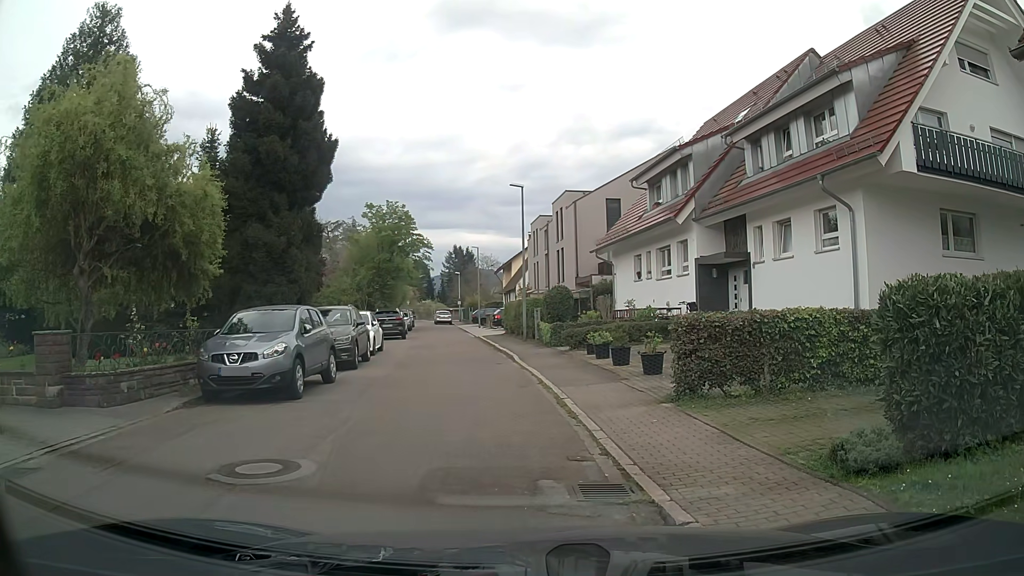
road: residential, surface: asphalt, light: Day
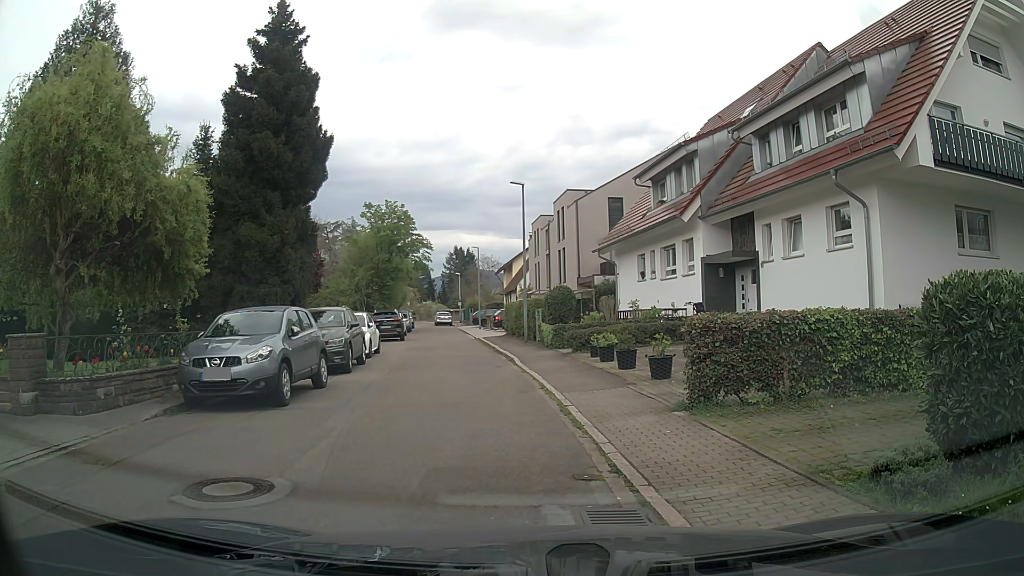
(0.0, +0.7) m; 0°
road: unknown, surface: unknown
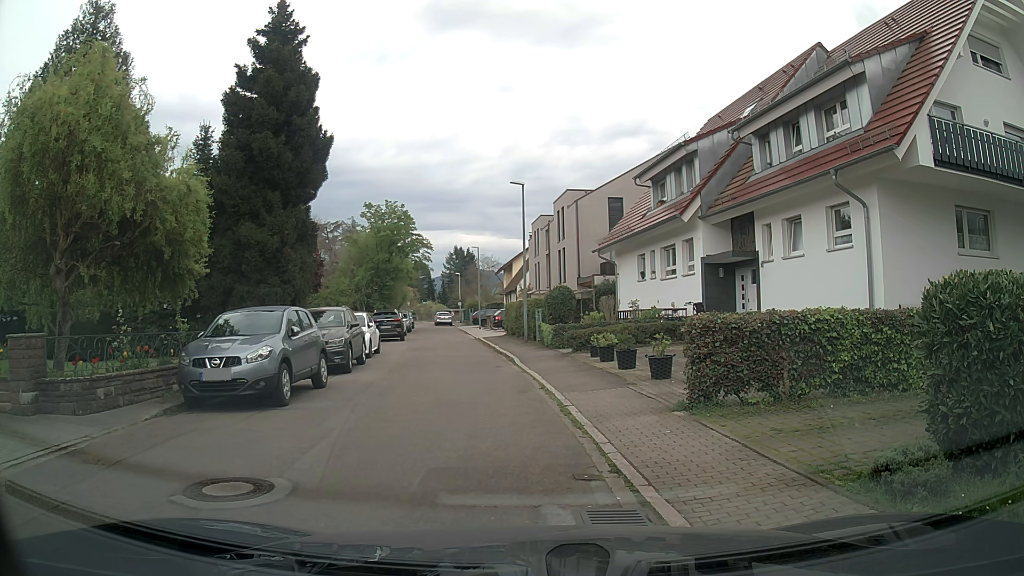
(0.0, 0.0) m; 0°
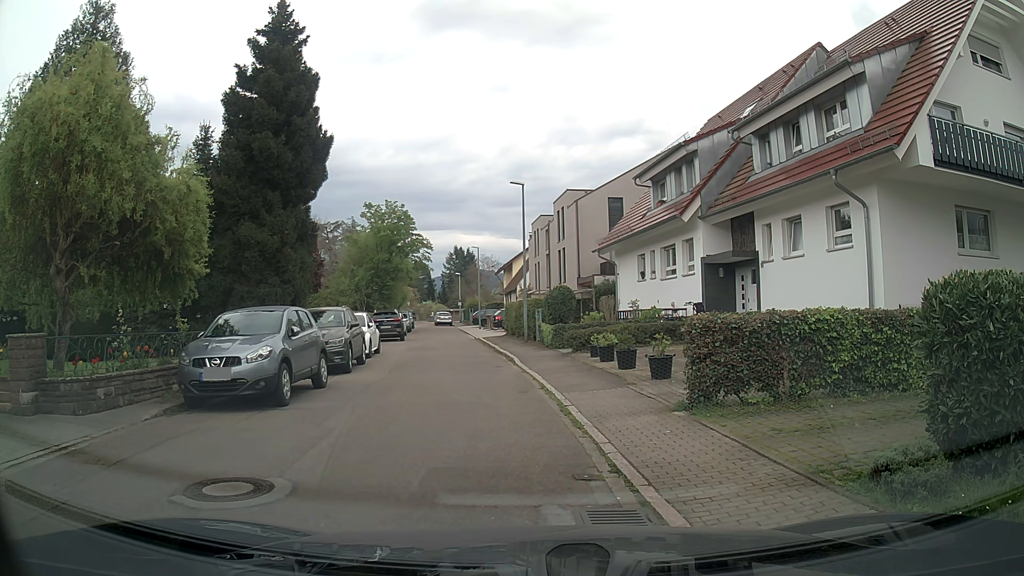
(0.0, 0.0) m; 0°
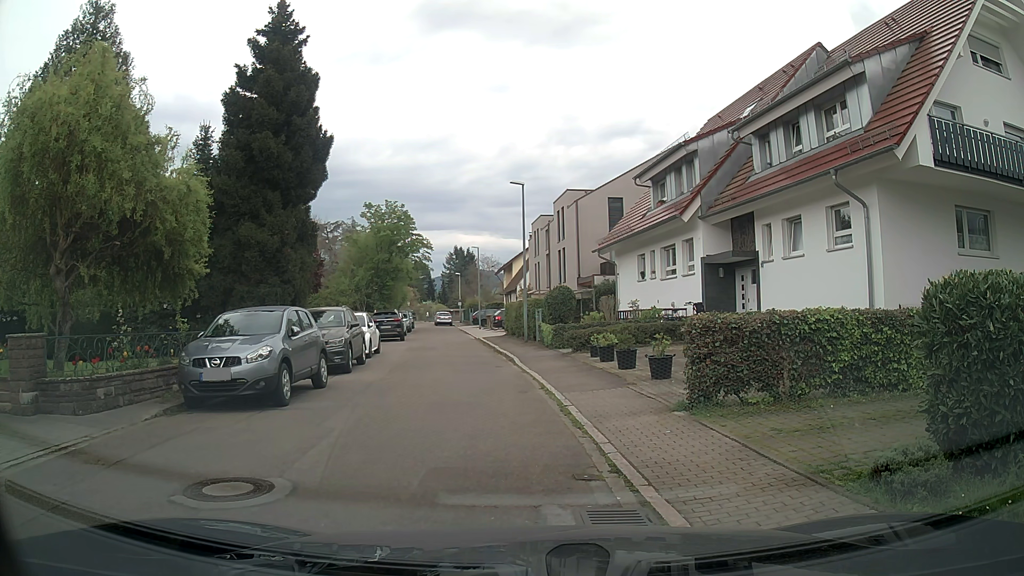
(0.0, 0.0) m; 0°
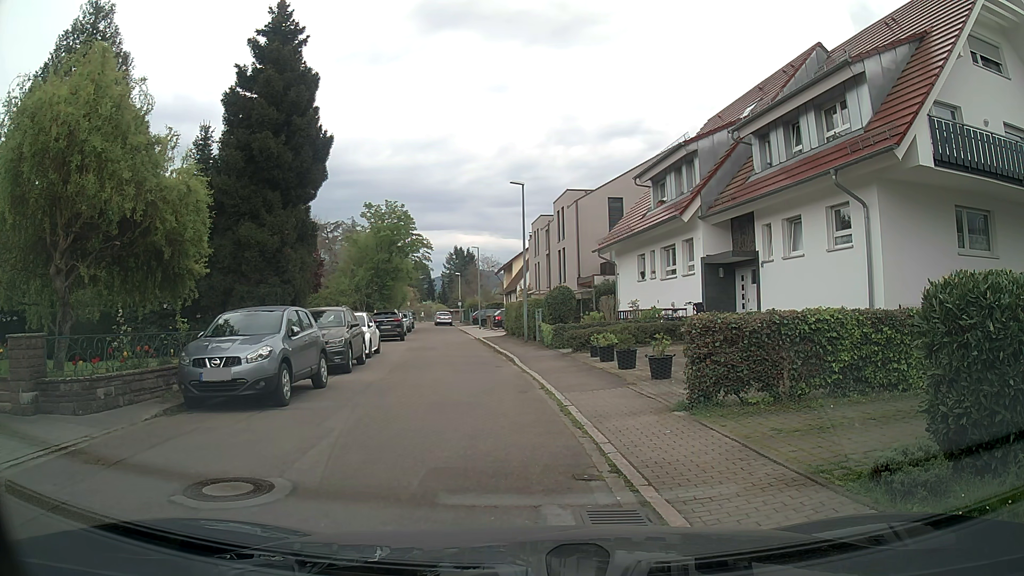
(0.0, 0.0) m; 0°
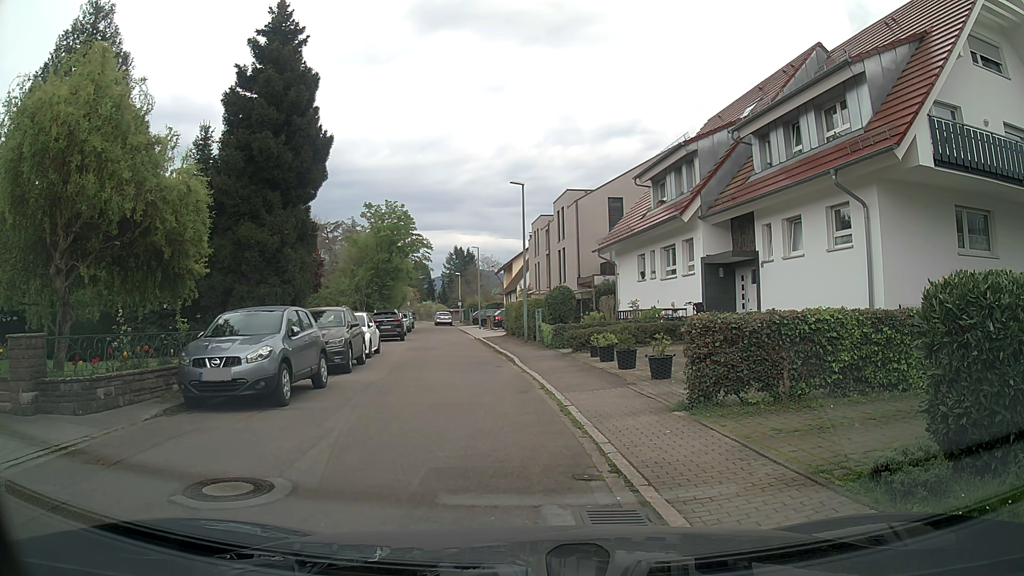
(0.0, 0.0) m; 0°
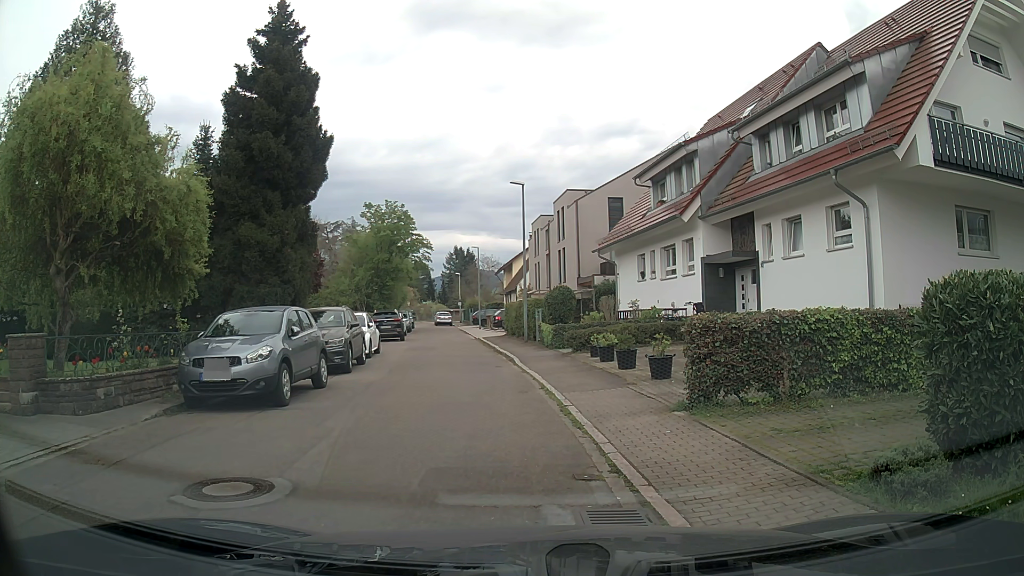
(0.0, 0.0) m; 0°
